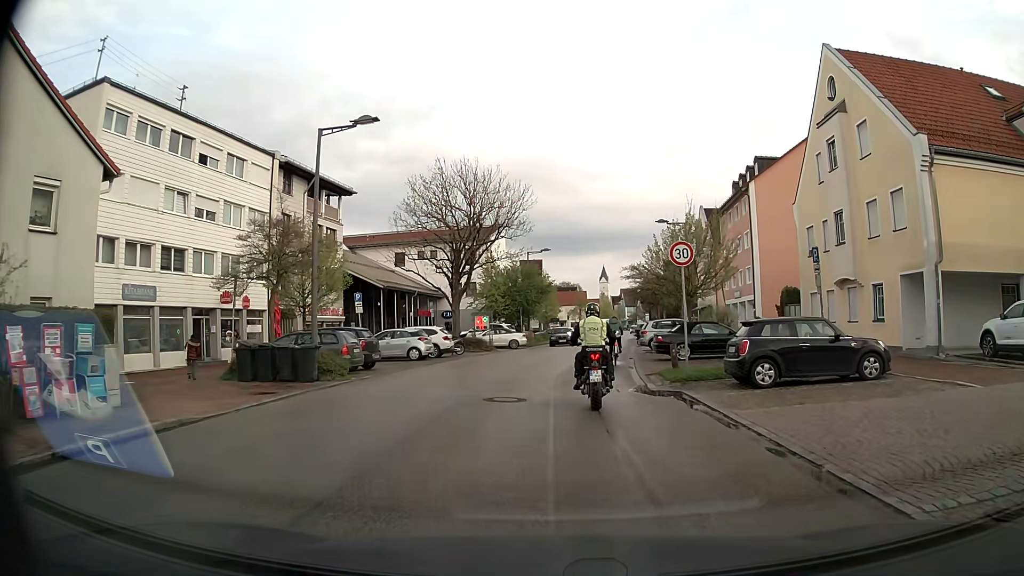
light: Day
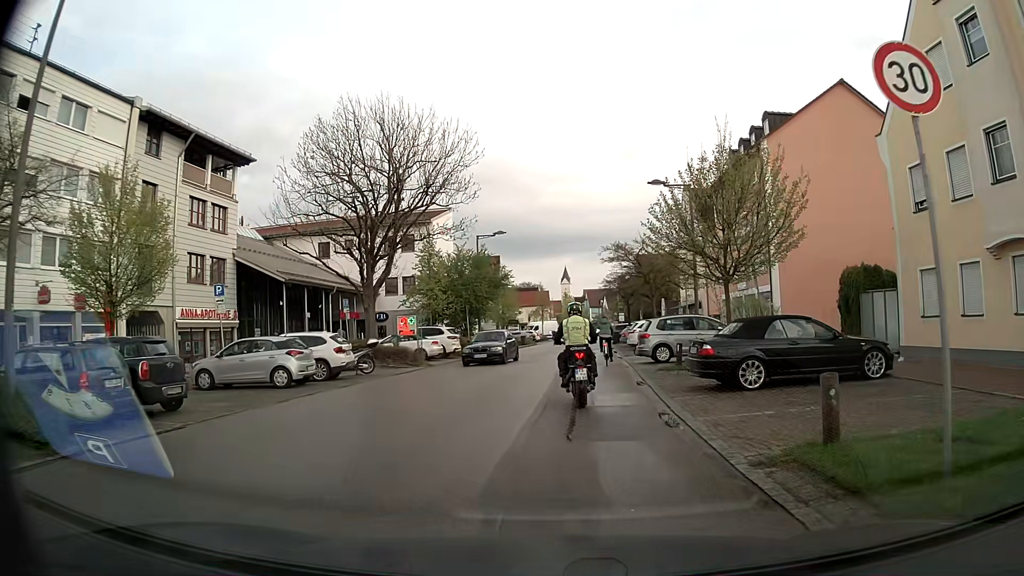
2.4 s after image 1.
(+0.4, +12.0) m; +4°
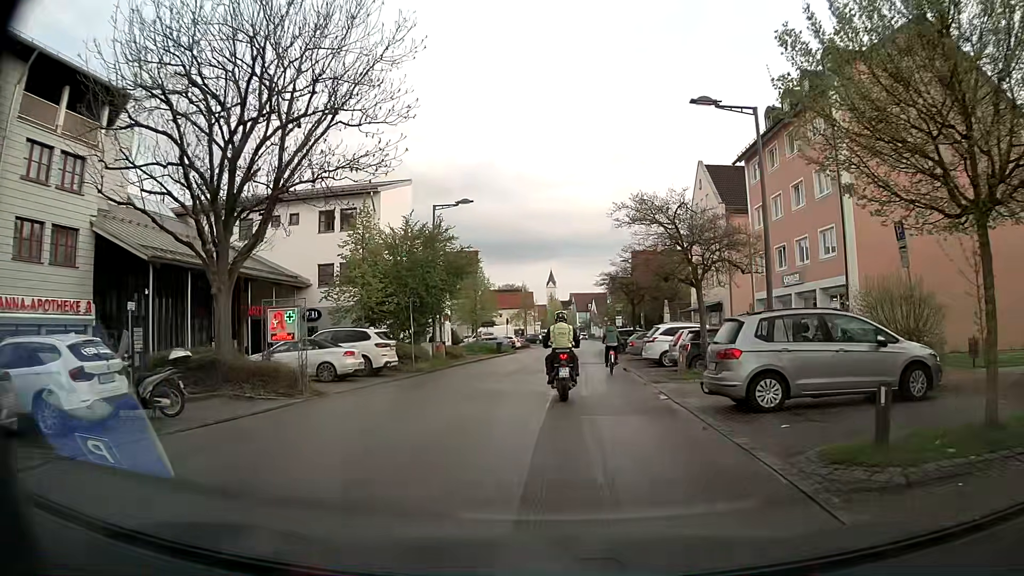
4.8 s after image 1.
(+0.1, +12.5) m; +1°
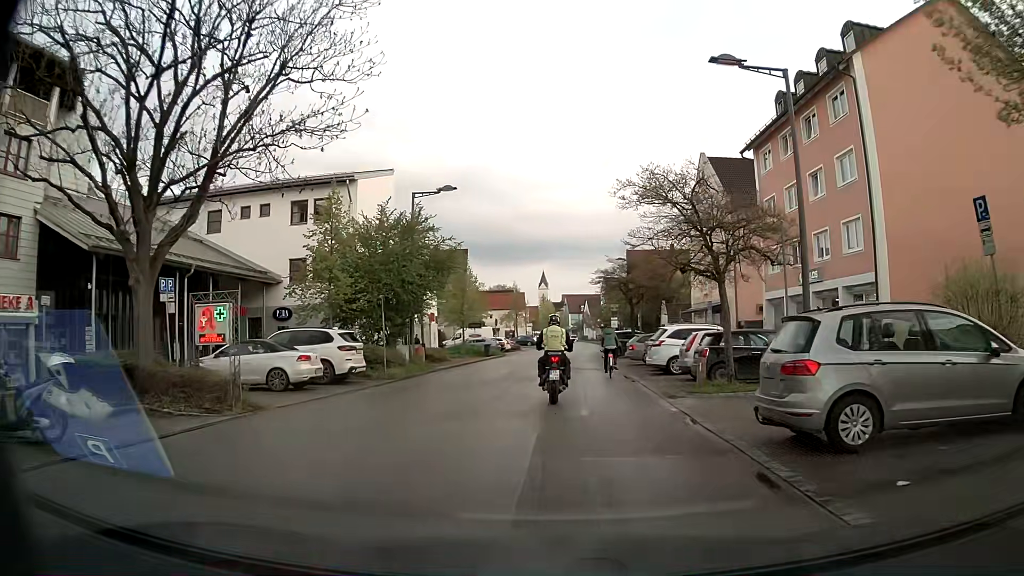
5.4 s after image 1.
(0.0, +3.4) m; -1°
(0, +10) (+1, +20) (+2, +30) (+2, +40) (+3, +50) (+4, +60) (+5, +70) (+5, +80) (+5, +90) (+5, +100) m
